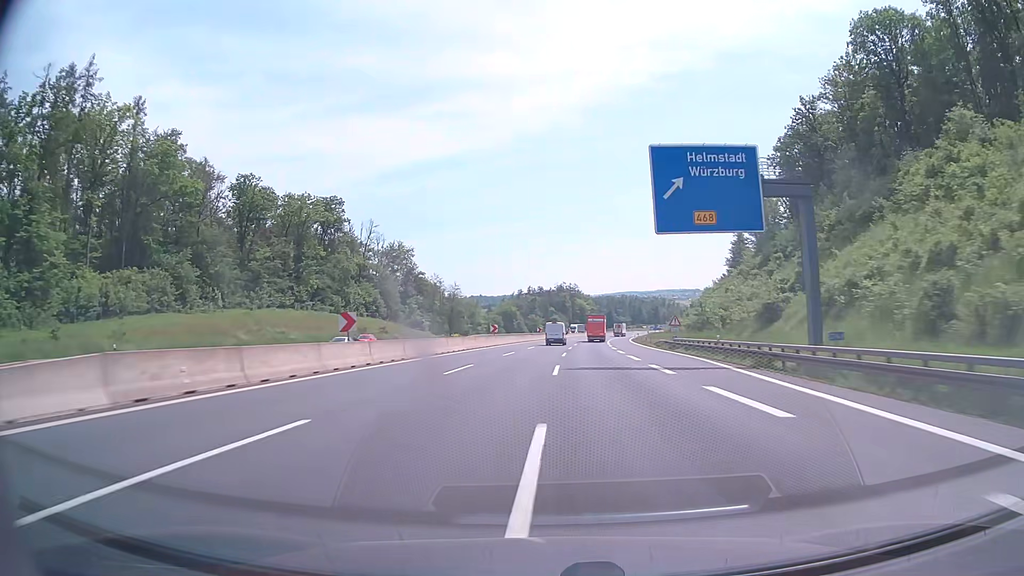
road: motorway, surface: asphalt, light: Day
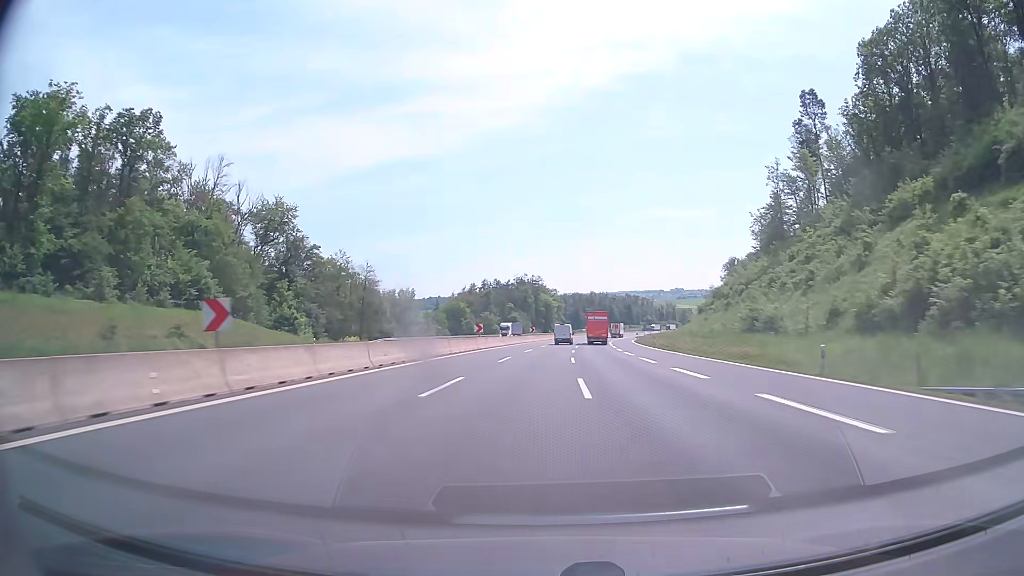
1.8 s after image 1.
(+1.9, +61.9) m; +3°
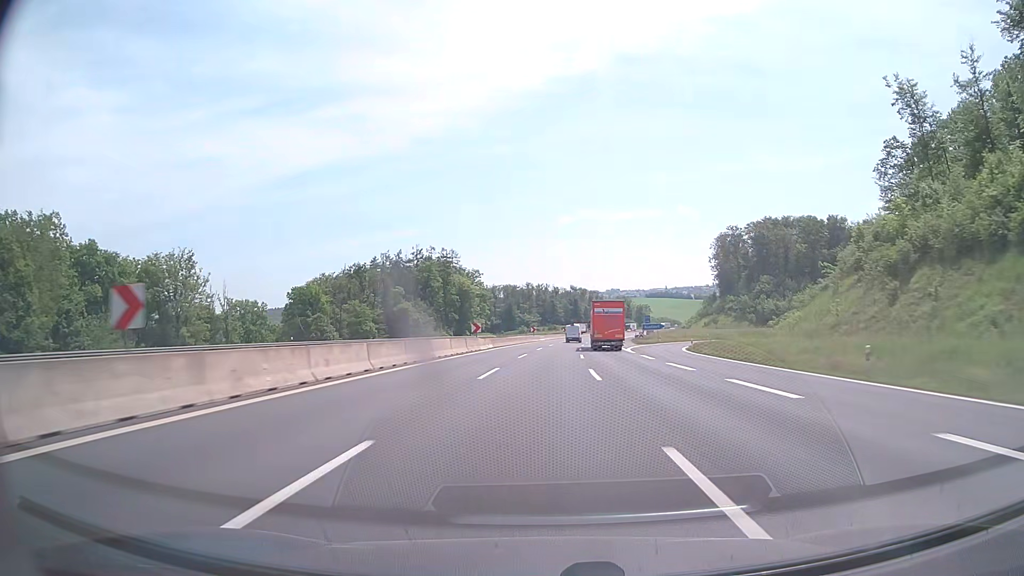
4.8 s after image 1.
(+4.9, +103.1) m; +6°
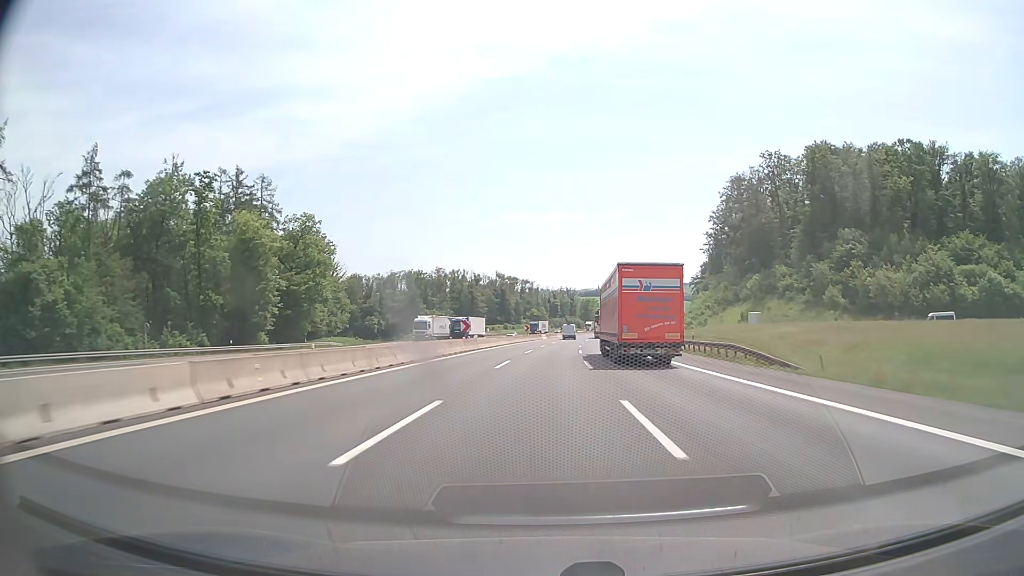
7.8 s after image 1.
(+5.5, +103.2) m; +6°
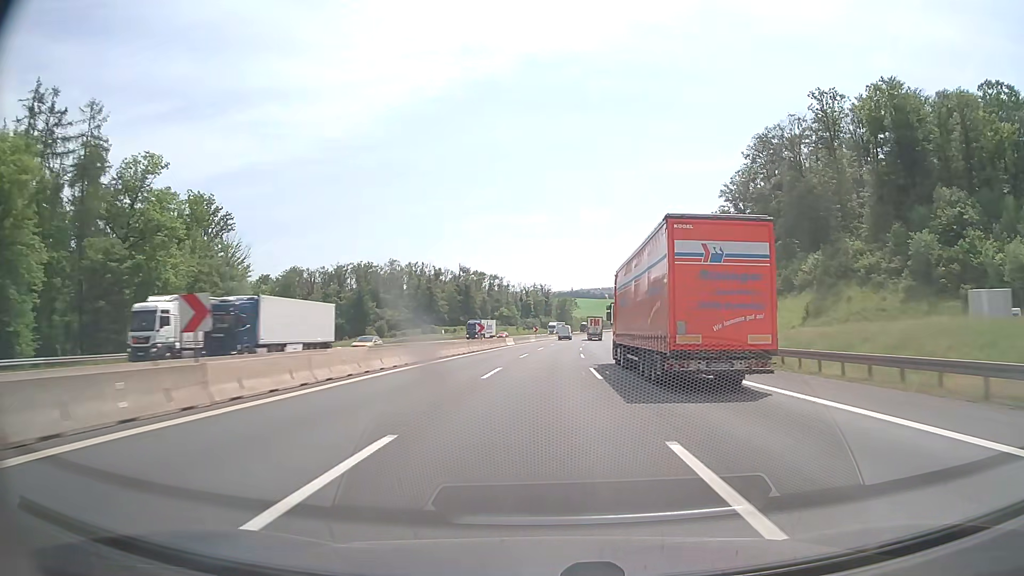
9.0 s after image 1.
(+0.8, +41.3) m; +2°
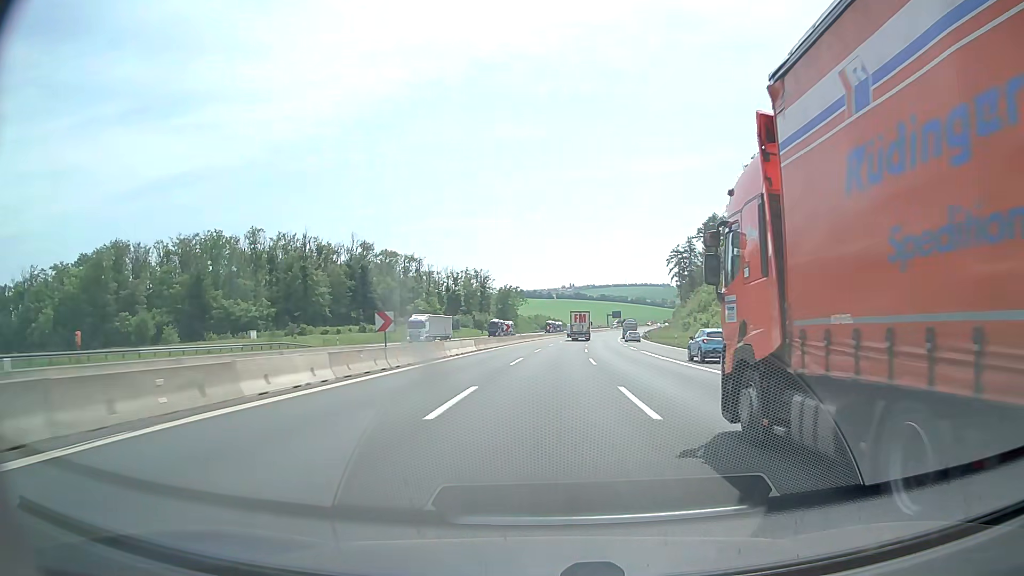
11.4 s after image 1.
(+3.5, +82.4) m; +5°
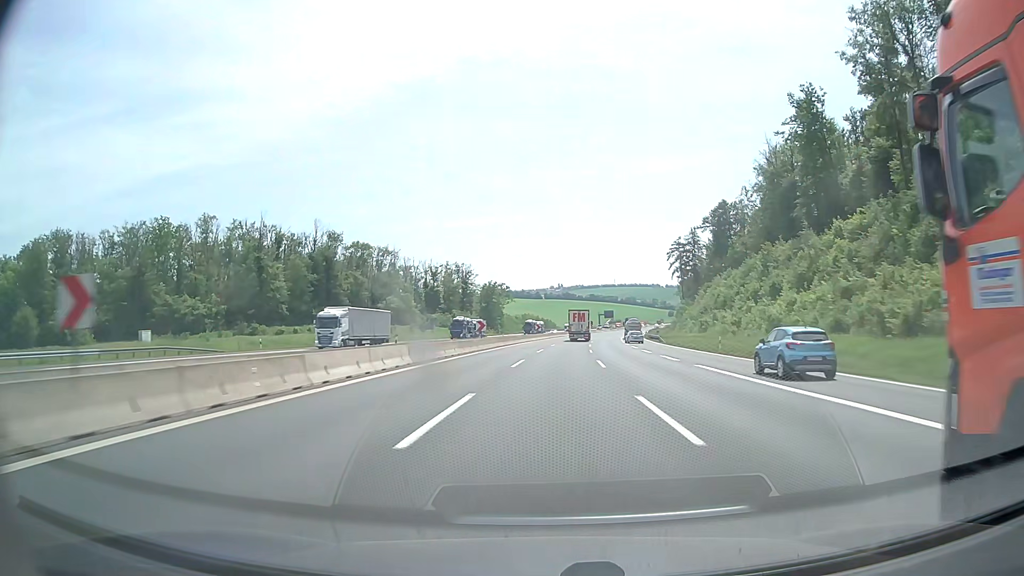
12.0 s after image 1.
(+0.2, +20.6) m; +1°
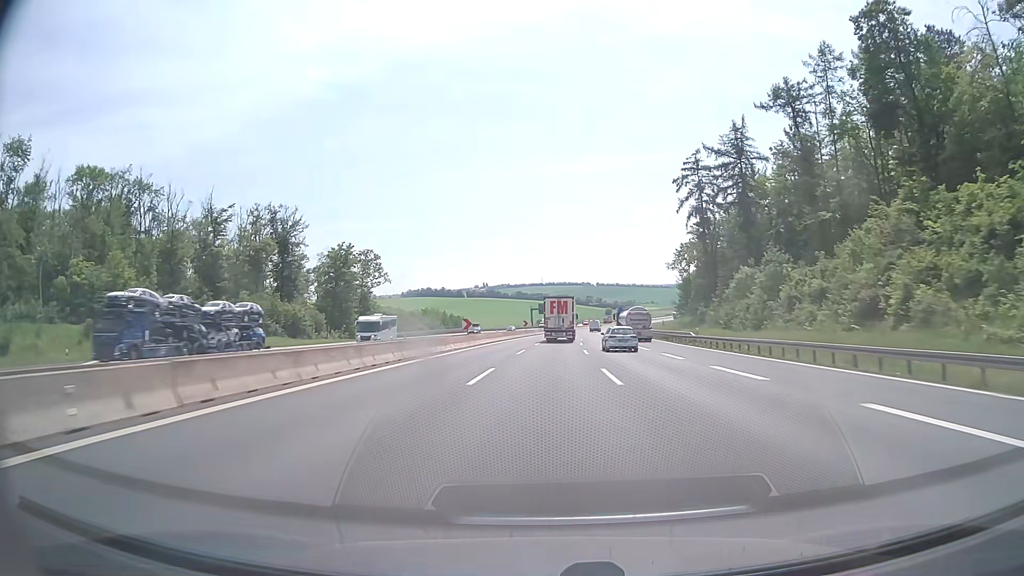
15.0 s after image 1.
(+6.4, +100.3) m; +7°
(0, +10) (0, +20) (0, +30) (+1, +40) (+1, +50) (+2, +60) (+2, +70) (+3, +80) (+4, +90) (+5, +100) m
